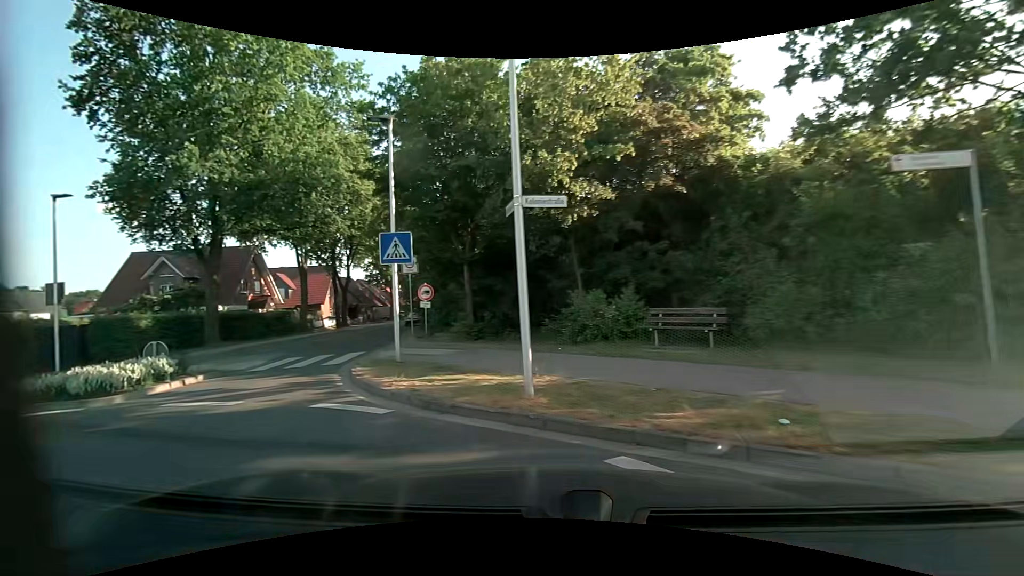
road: unclassified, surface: asphalt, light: Day
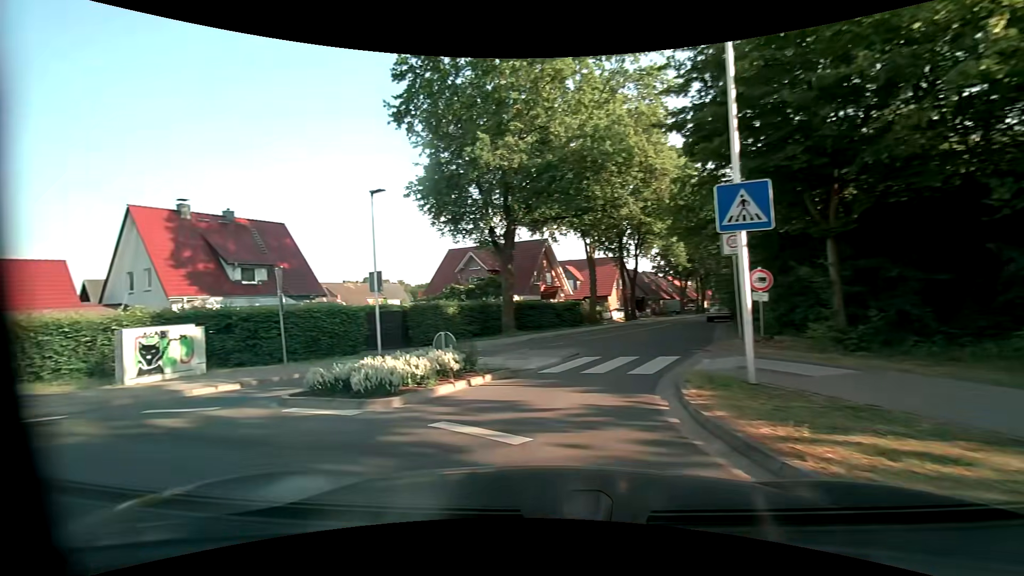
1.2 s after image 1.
(-1.1, +3.9) m; -33°
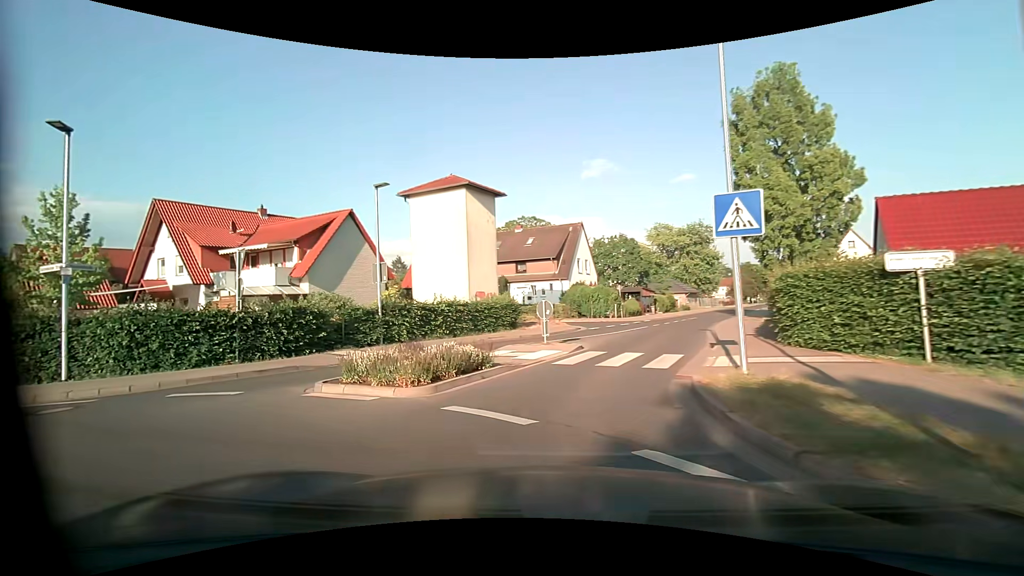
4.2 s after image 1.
(-8.0, +7.3) m; -87°
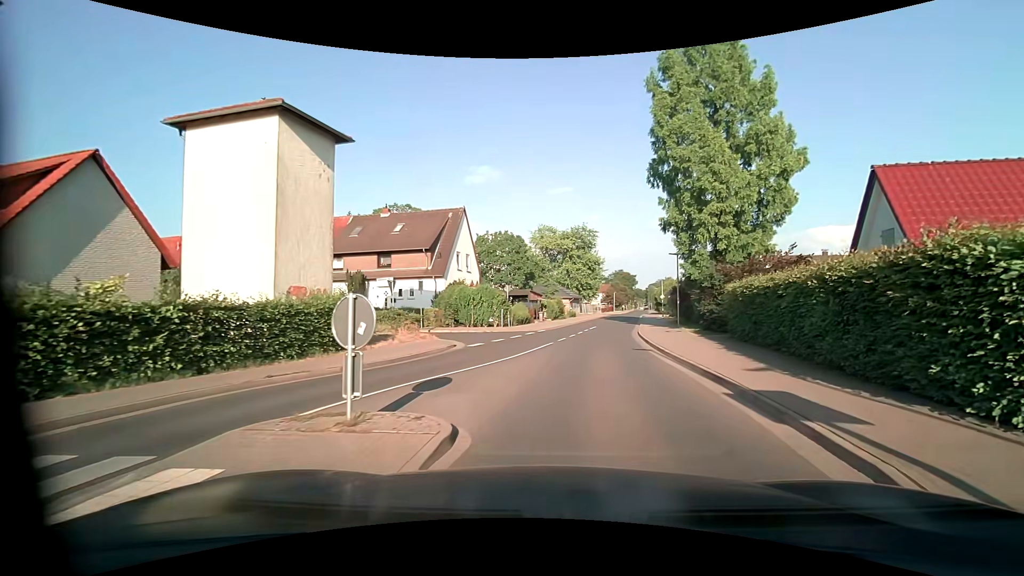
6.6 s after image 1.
(+0.2, +10.1) m; +12°
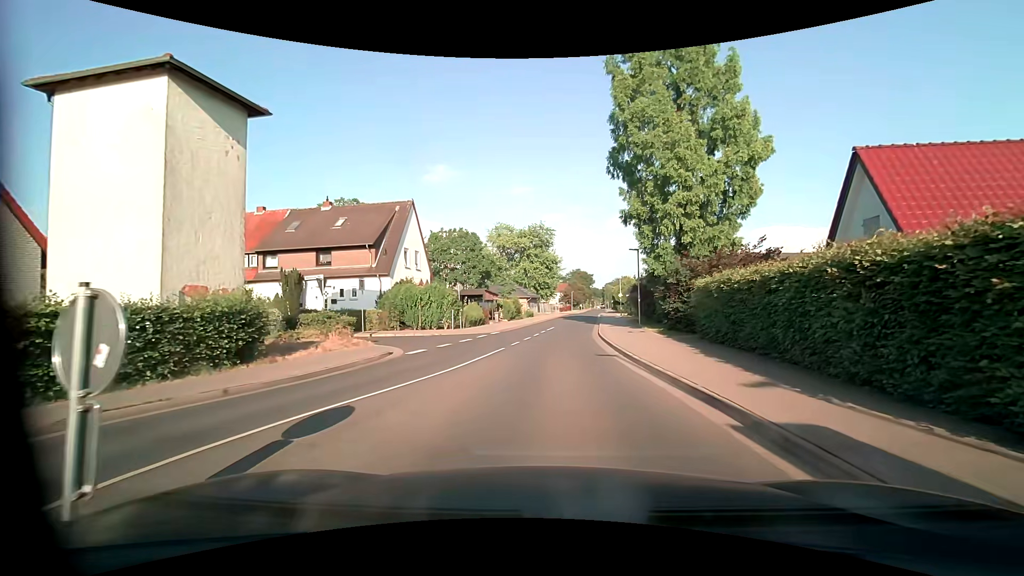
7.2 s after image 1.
(+0.2, +2.6) m; +6°
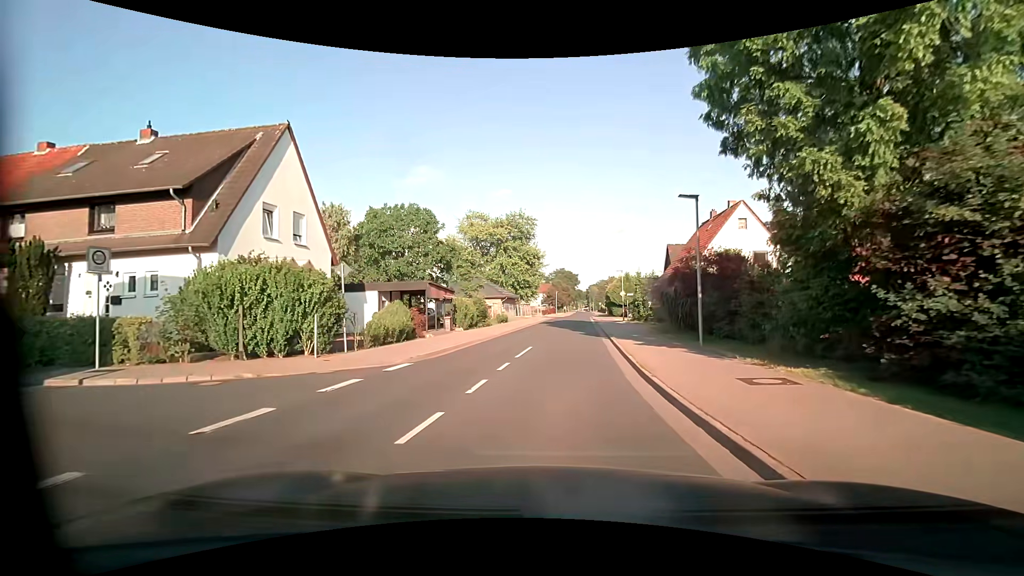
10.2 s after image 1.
(+0.4, +16.5) m; +2°
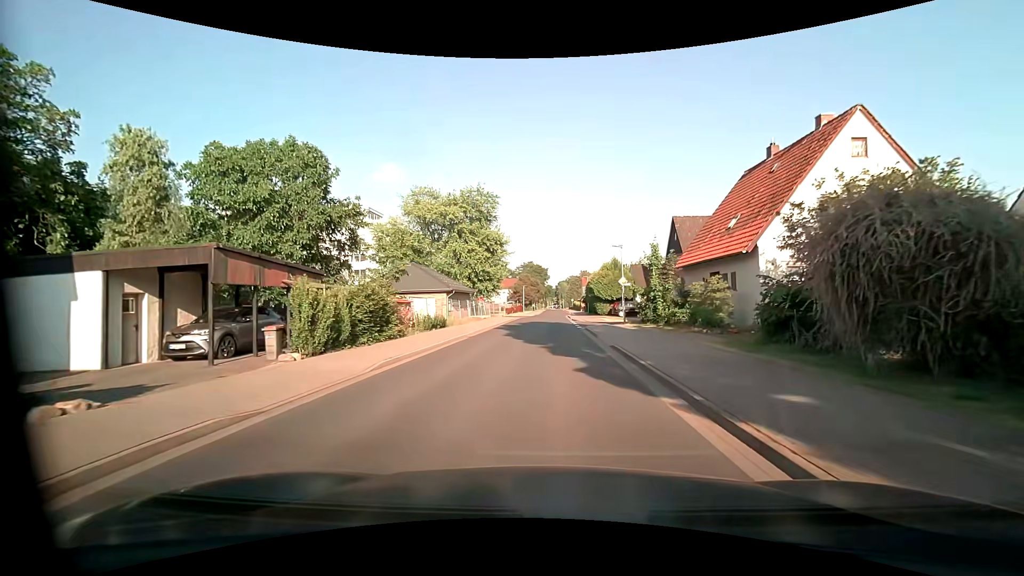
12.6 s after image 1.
(+0.4, +17.7) m; +3°
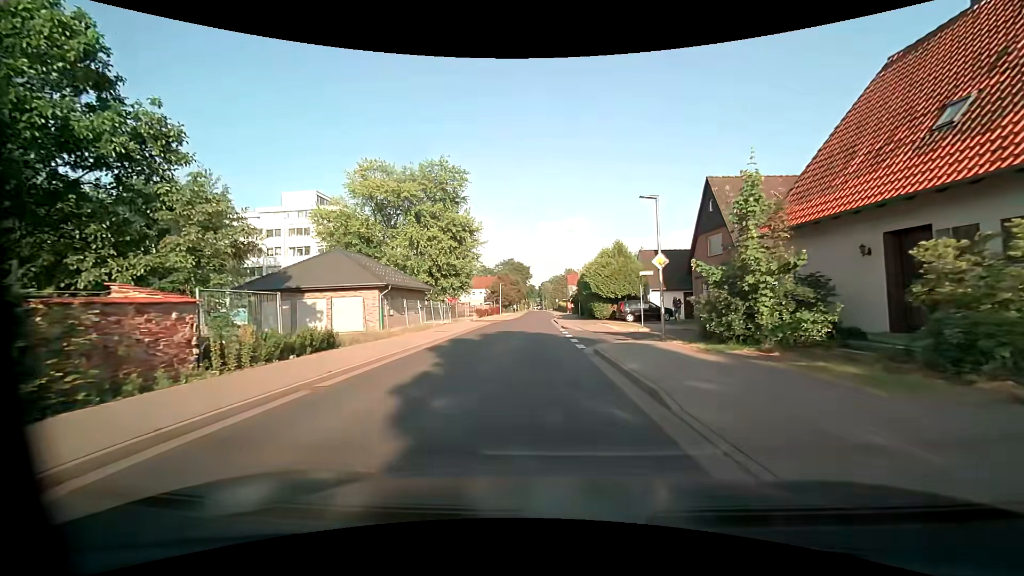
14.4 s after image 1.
(+0.3, +14.6) m; +2°
(0, +10) (0, +20) (0, +30) (-1, +40) (-1, +50) (-1, +60) (0, +70) (0, +80) (0, +90) (0, +100) m
